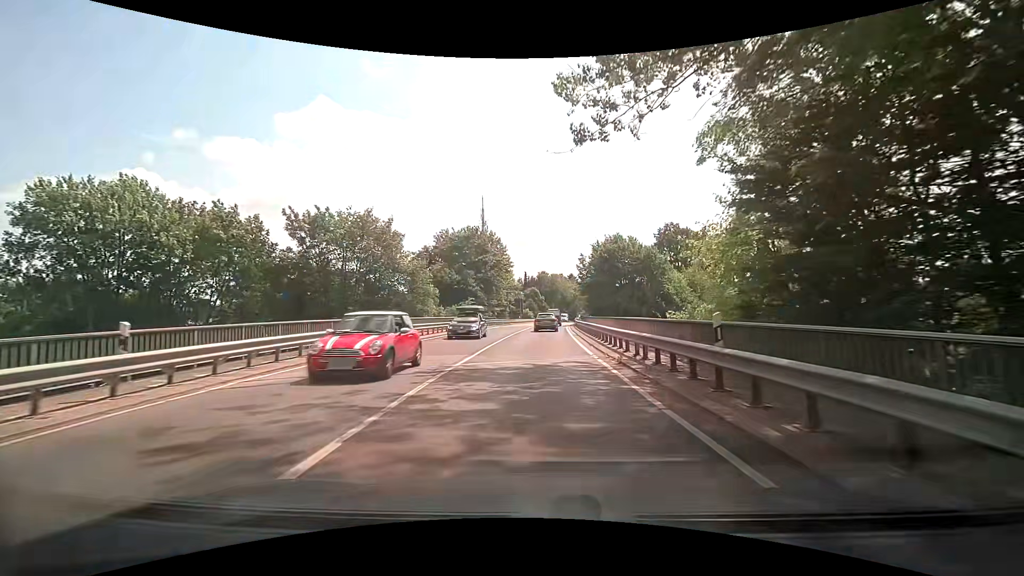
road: secondary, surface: asphalt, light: Day
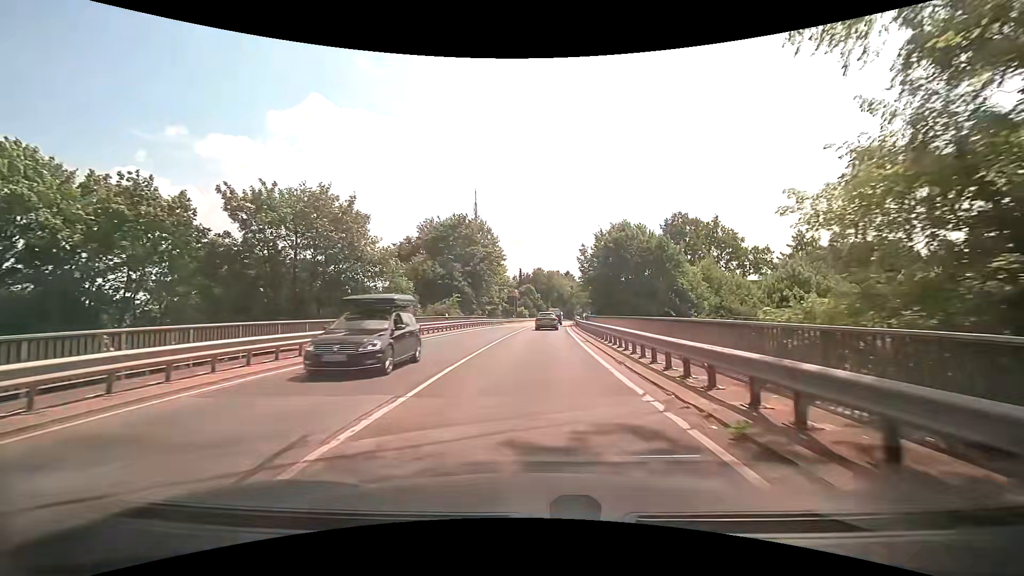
(0.0, +8.0) m; 0°
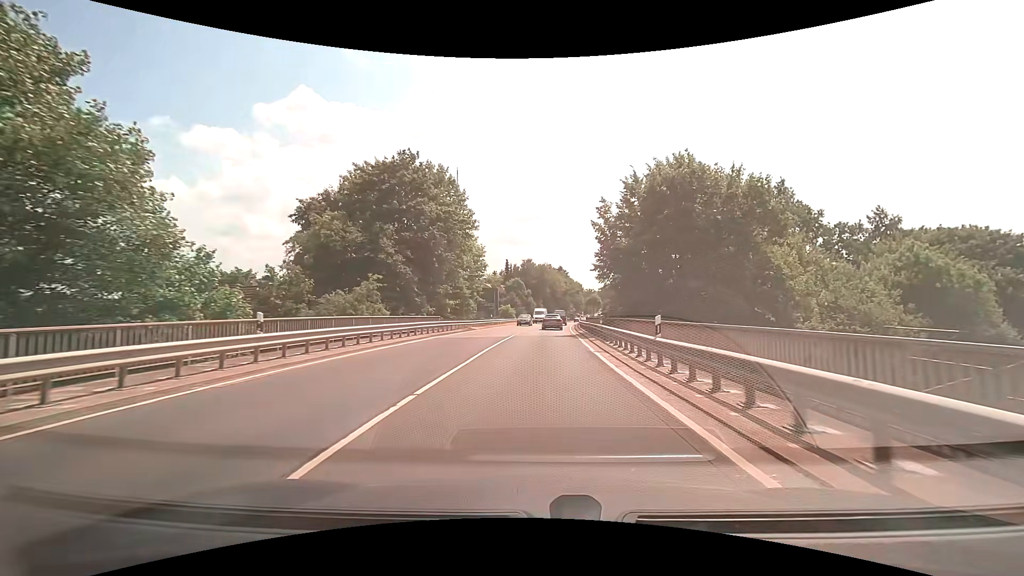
(+0.3, +23.9) m; +1°
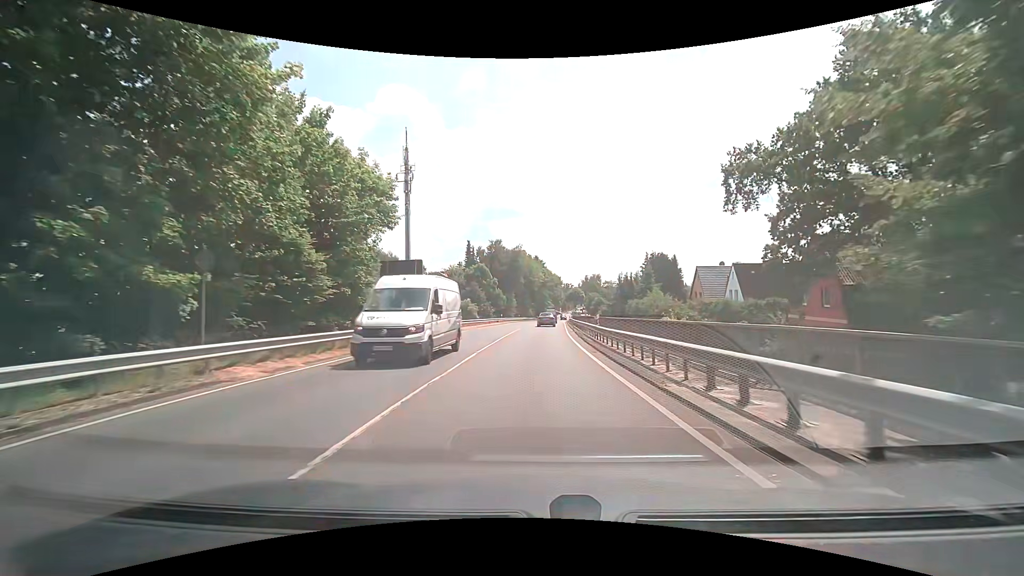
(+0.7, +32.1) m; +3°
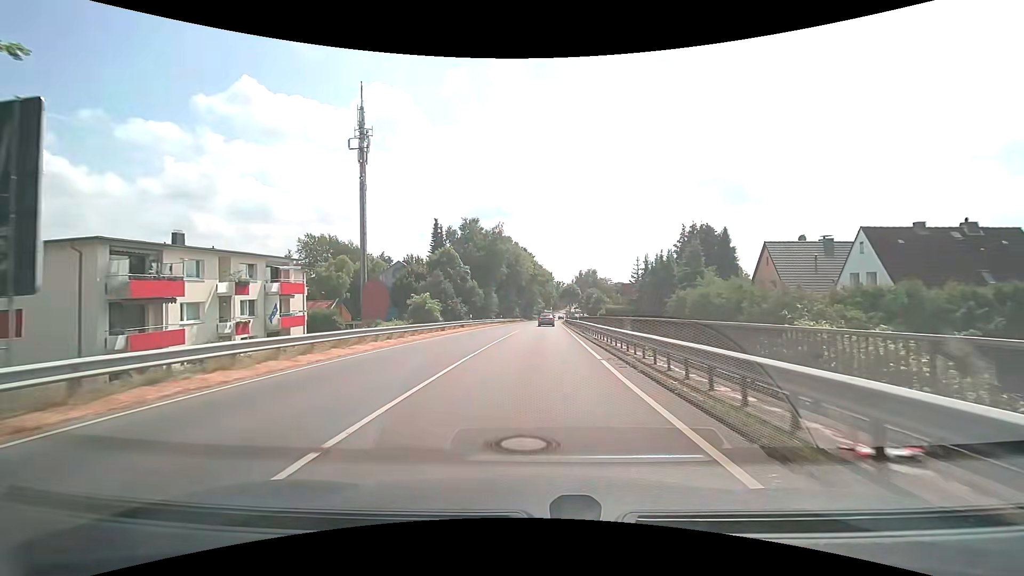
(+0.4, +24.4) m; +2°
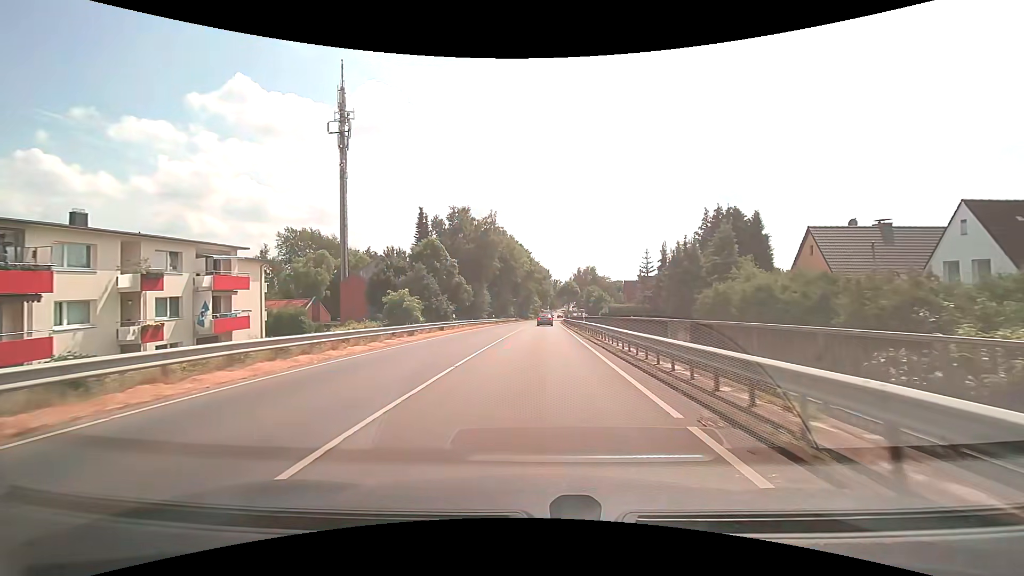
(0.0, +8.2) m; 0°
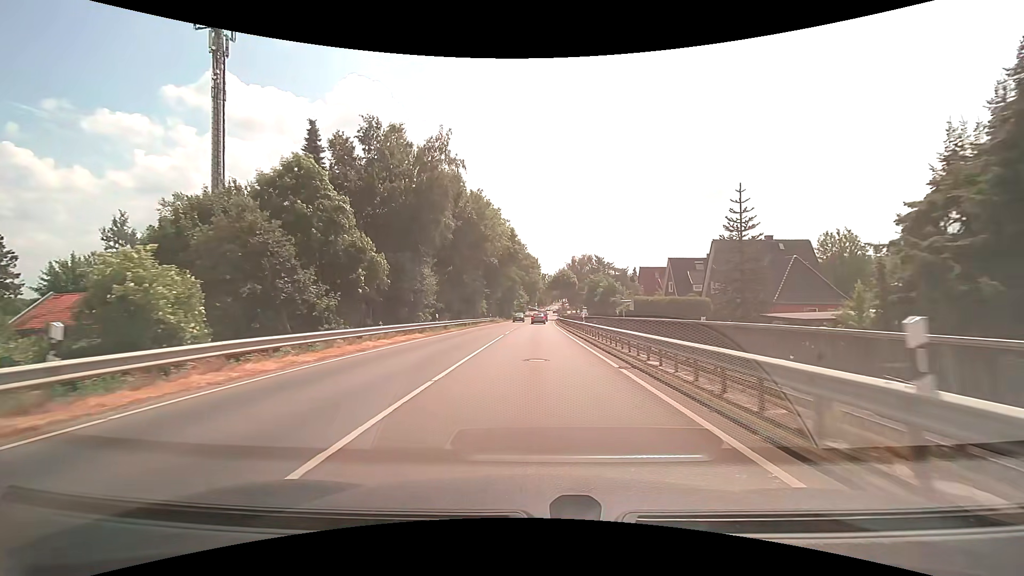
(+0.4, +32.1) m; +2°
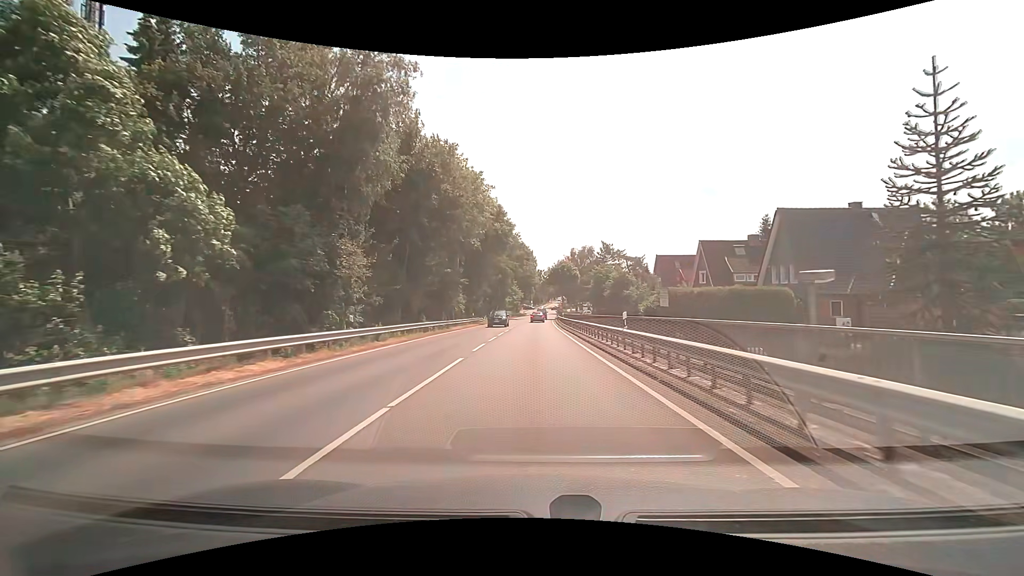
(+0.1, +15.8) m; +1°
(0, +10) (0, +20) (0, +30) (0, +40) (0, +50) (+1, +60) (+1, +70) (+1, +80) (+2, +90) (+2, +100) m
